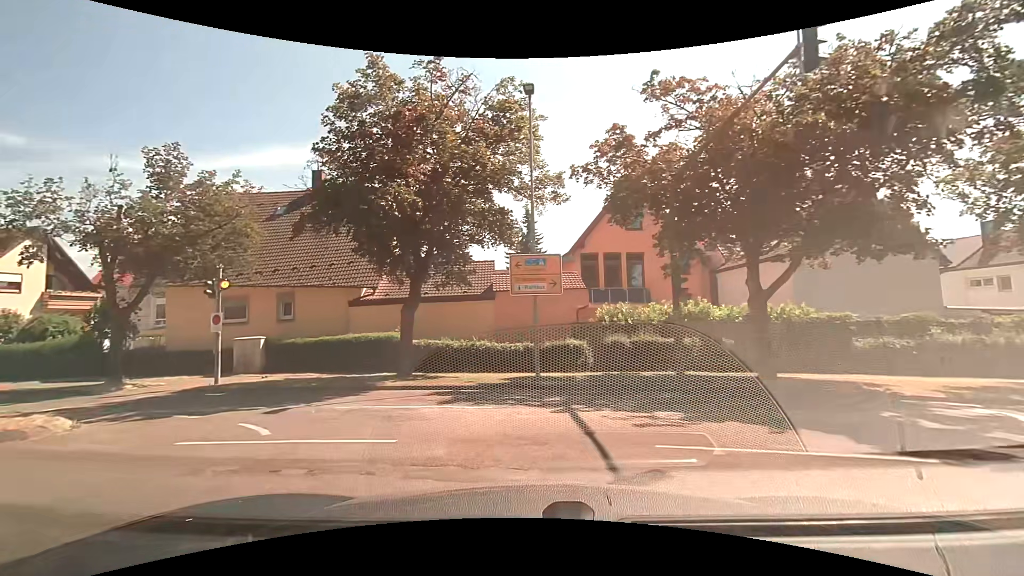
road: tertiary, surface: asphalt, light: Day
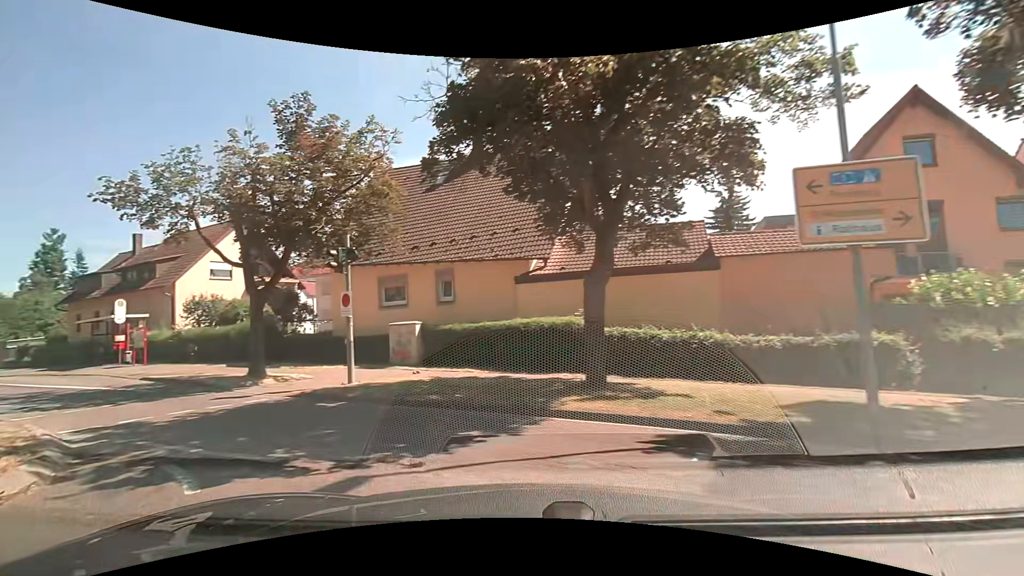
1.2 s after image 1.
(-1.0, +6.0) m; -19°
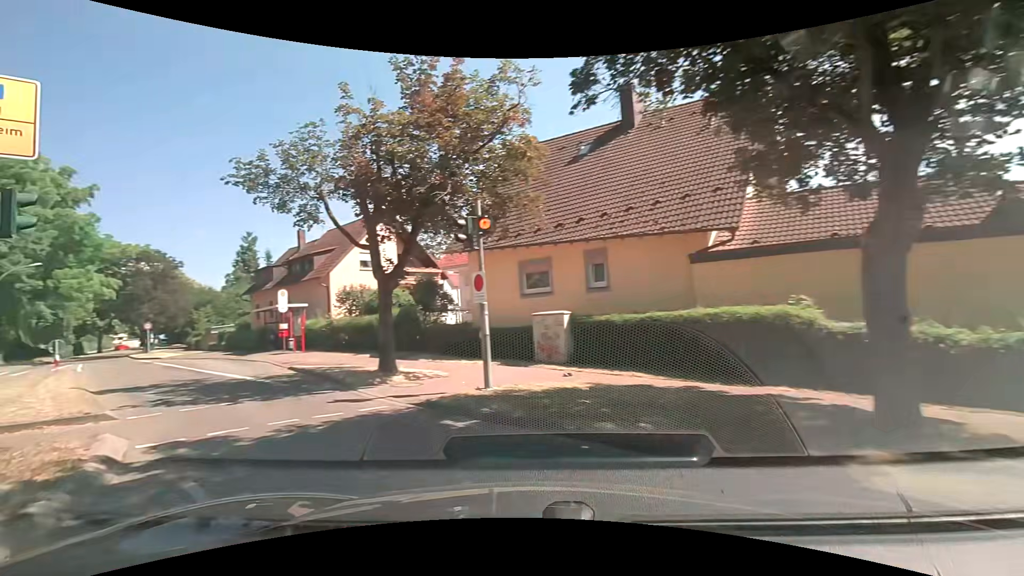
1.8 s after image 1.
(-0.5, +3.2) m; -17°
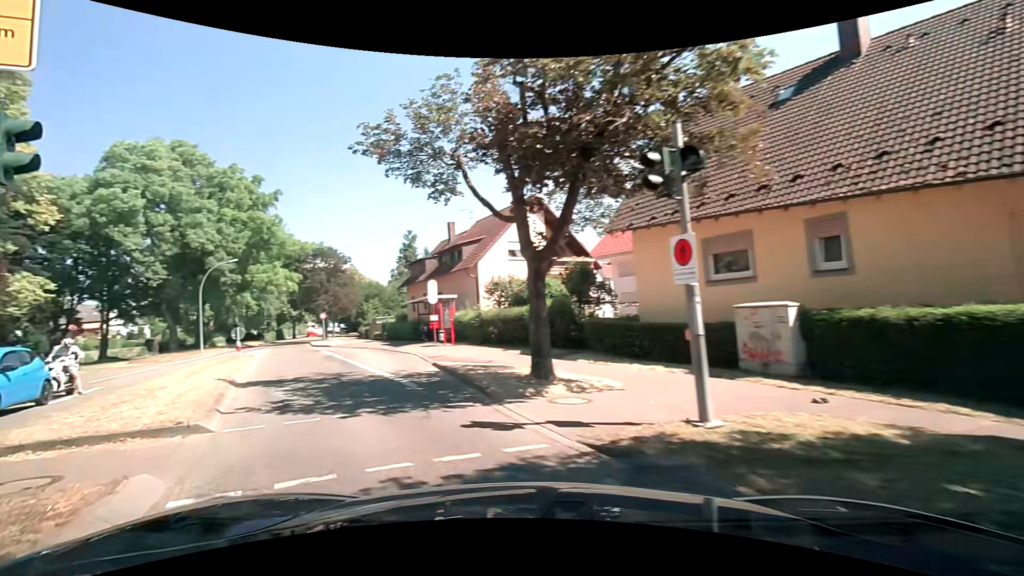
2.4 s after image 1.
(-0.5, +3.4) m; -16°
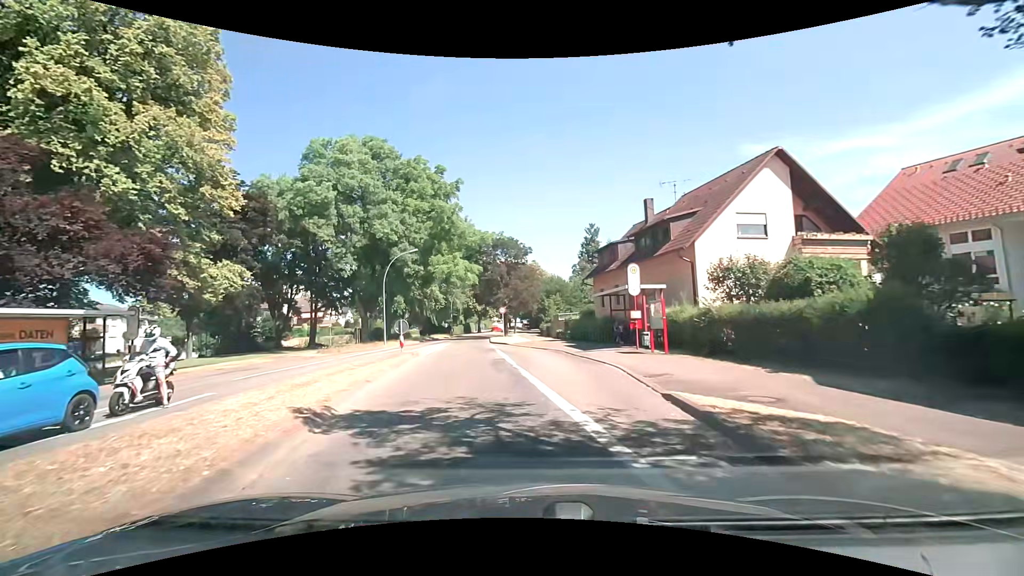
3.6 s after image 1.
(-1.7, +7.1) m; -19°
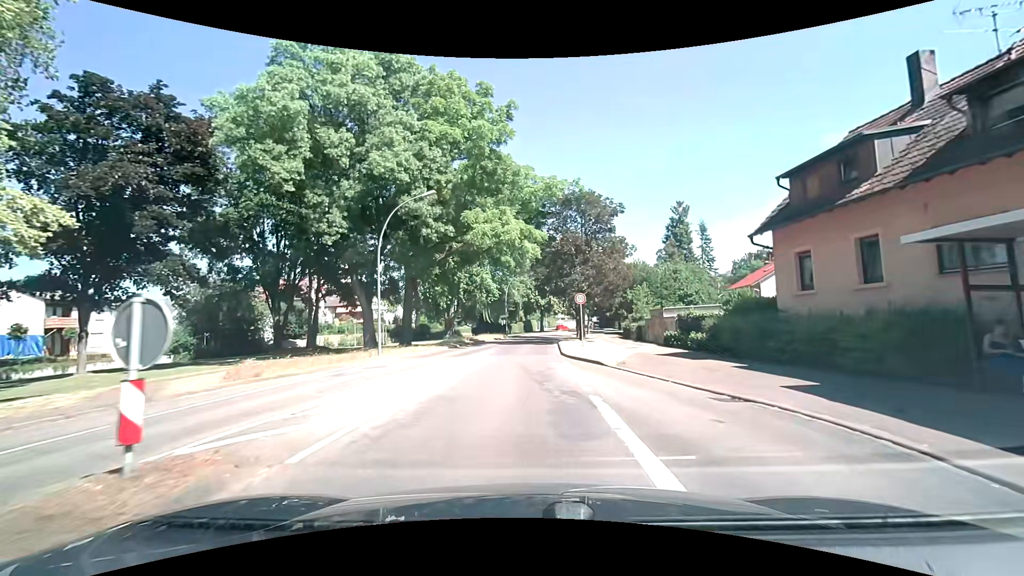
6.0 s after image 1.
(-2.0, +18.5) m; -8°
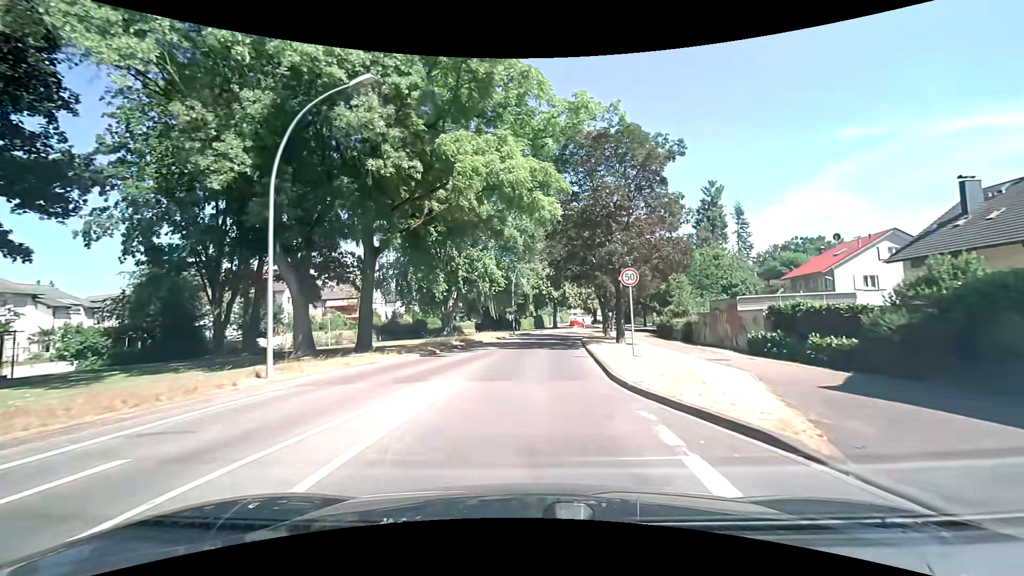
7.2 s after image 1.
(-0.2, +11.2) m; -1°
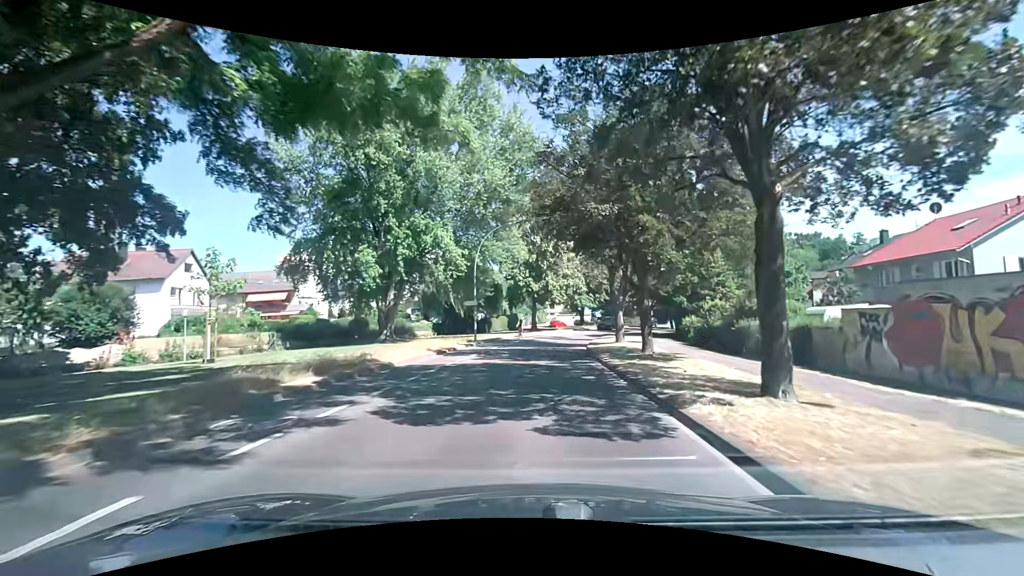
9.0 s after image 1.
(+0.1, +17.2) m; +4°
(0, +10) (0, +20) (+1, +30) (+2, +40) (+5, +50) (+8, +59) (+12, +68) (+17, +77) (+23, +85) (+29, +93) m
